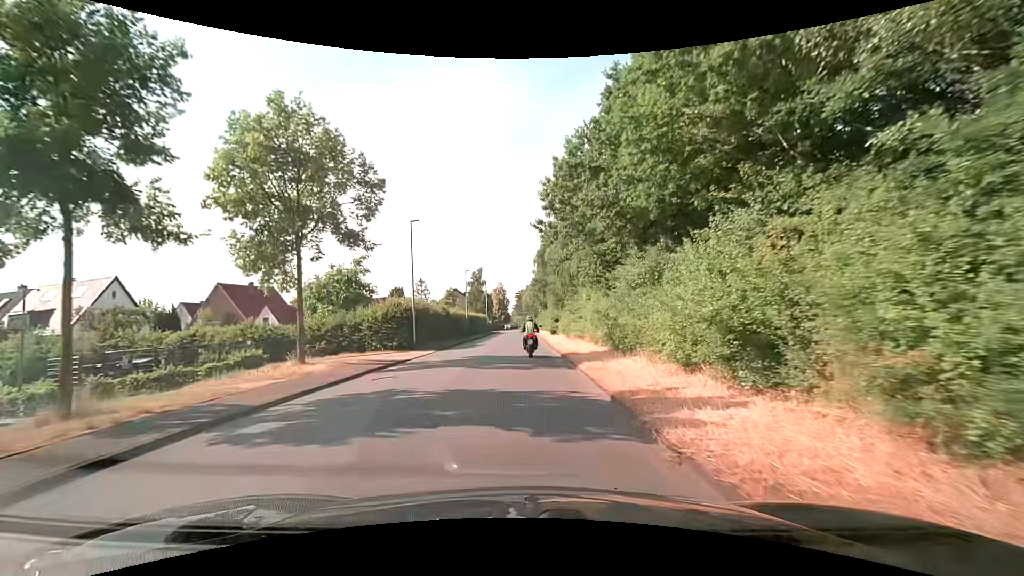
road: unclassified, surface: asphalt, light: Day
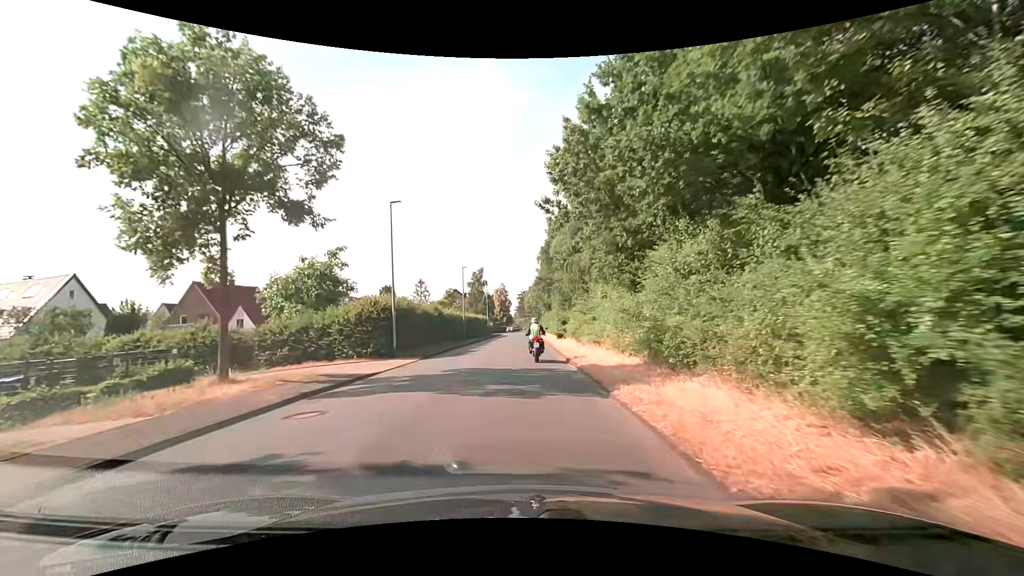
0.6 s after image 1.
(0.0, +5.3) m; -1°
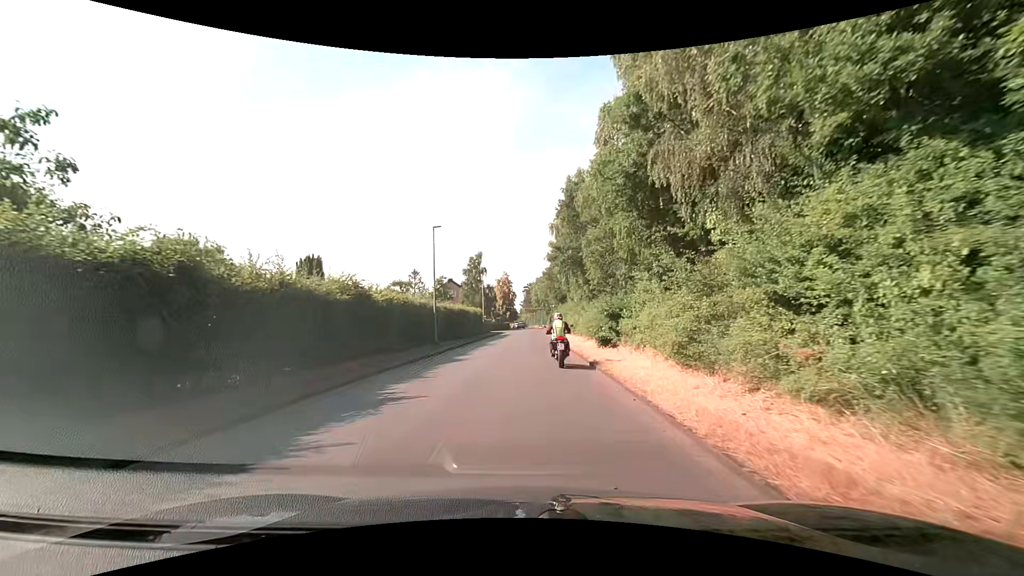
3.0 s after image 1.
(+0.1, +20.2) m; +1°
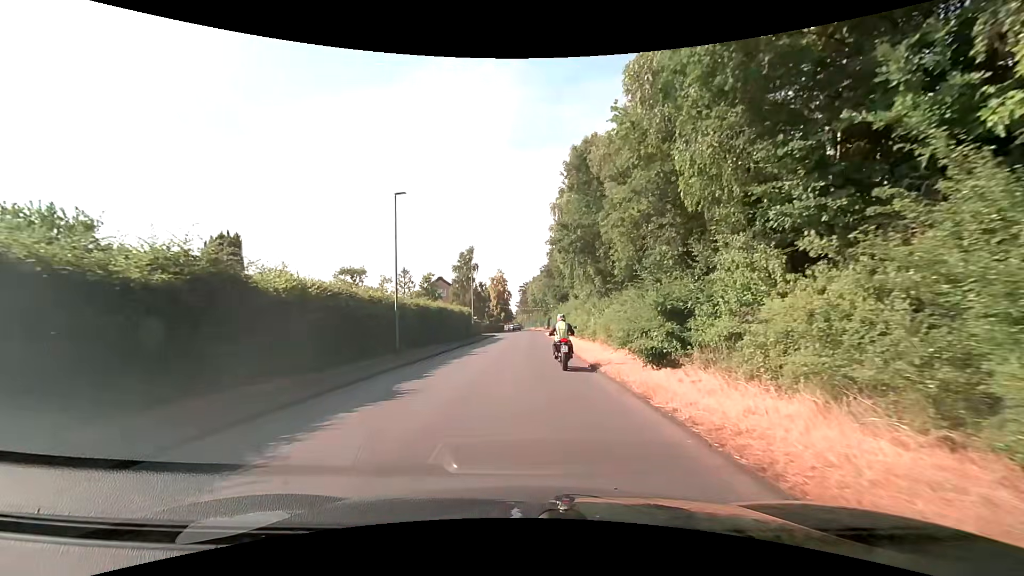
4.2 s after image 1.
(-0.1, +8.8) m; 0°
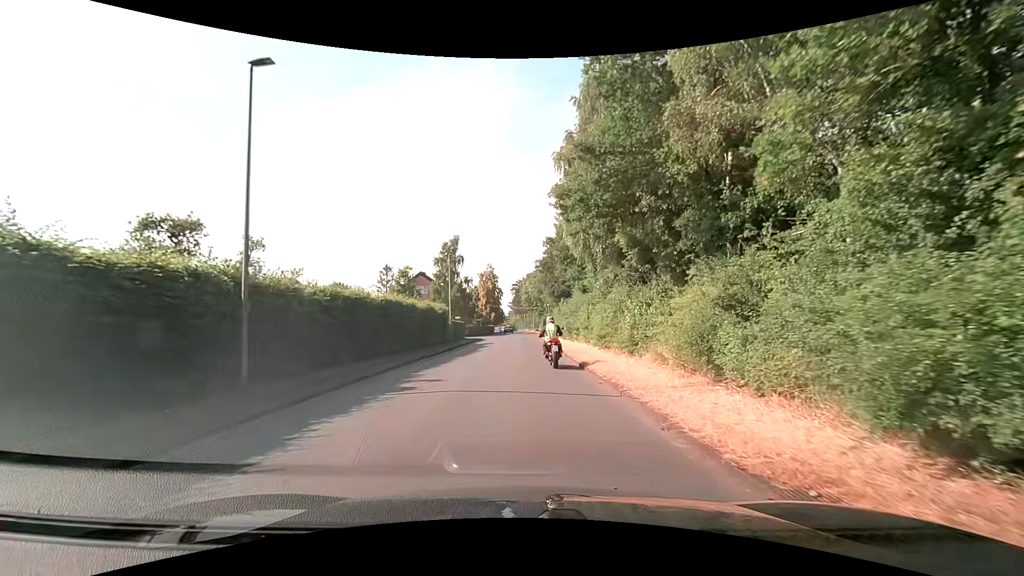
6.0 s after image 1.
(0.0, +12.3) m; 0°
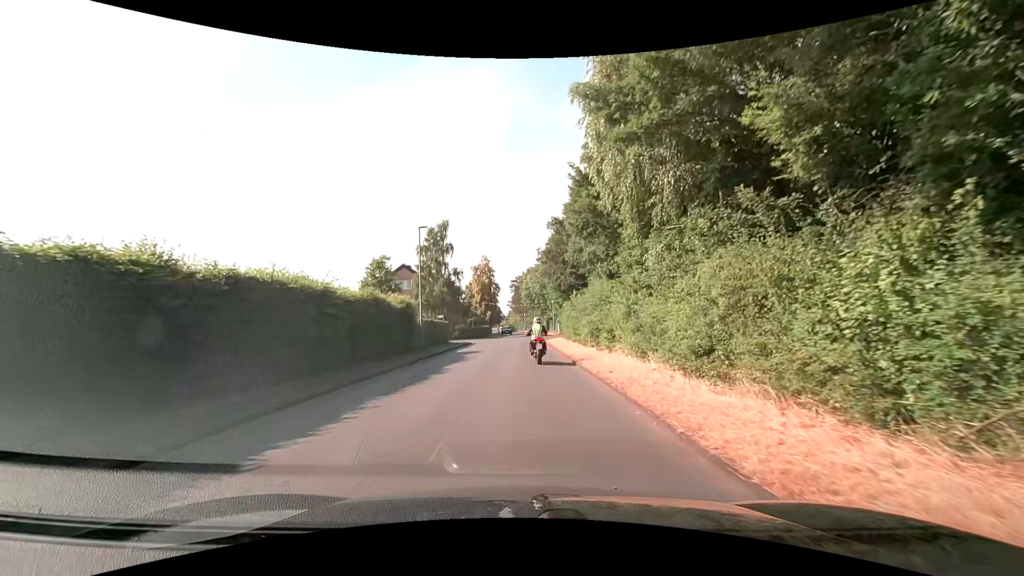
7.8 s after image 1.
(0.0, +12.7) m; 0°
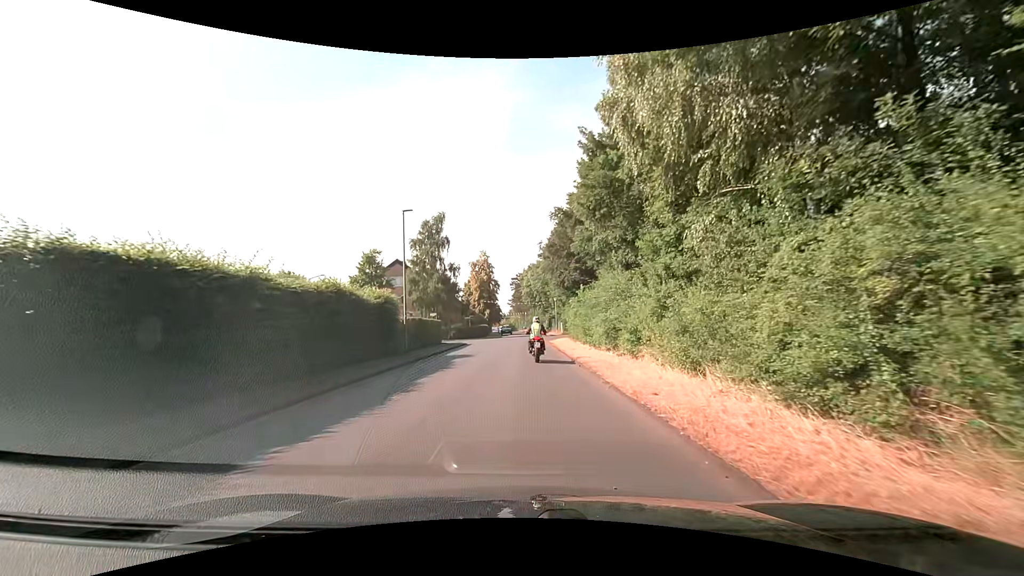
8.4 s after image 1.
(0.0, +4.4) m; +1°
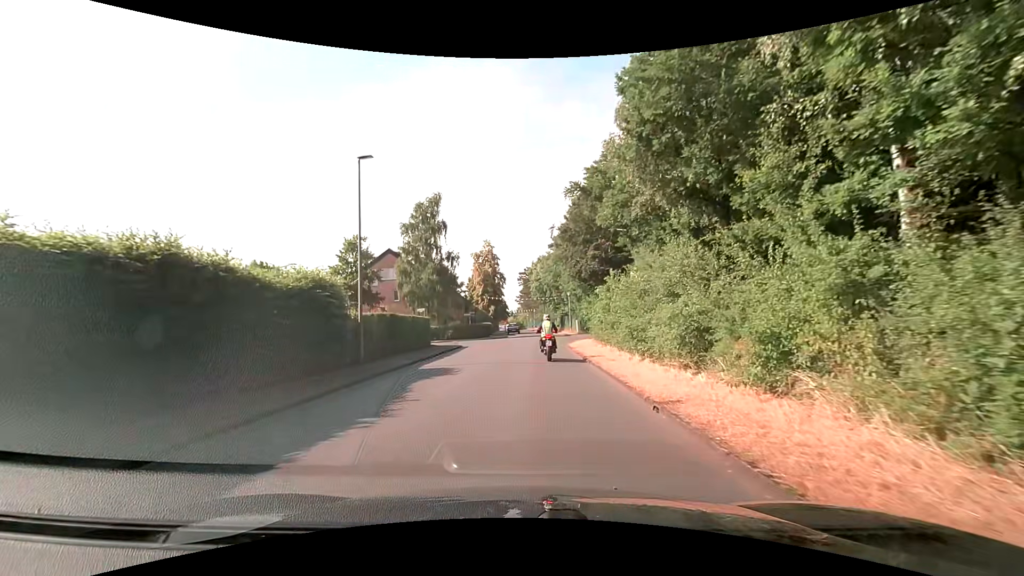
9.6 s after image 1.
(-0.1, +8.6) m; -1°
